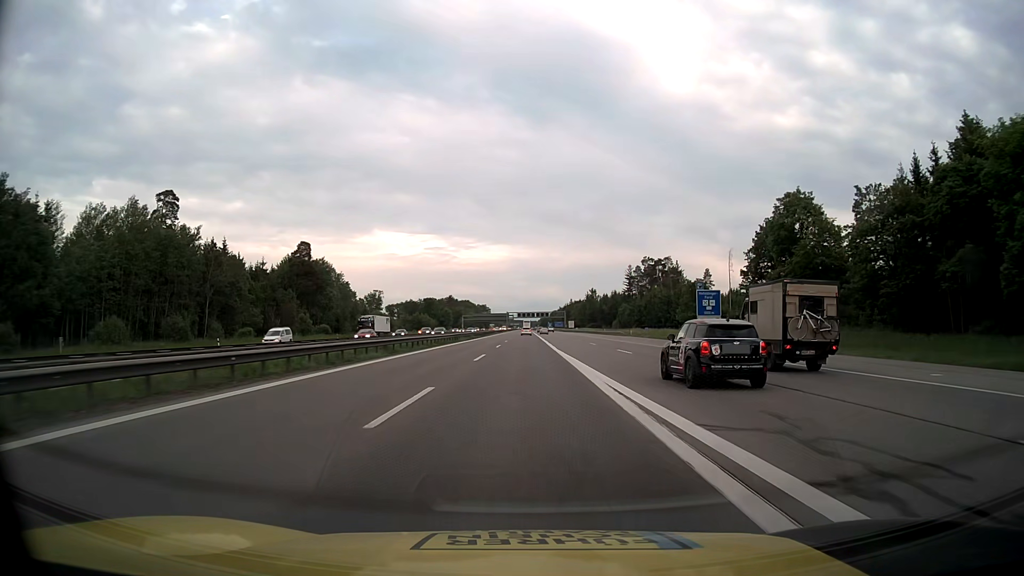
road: motorway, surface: asphalt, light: Day
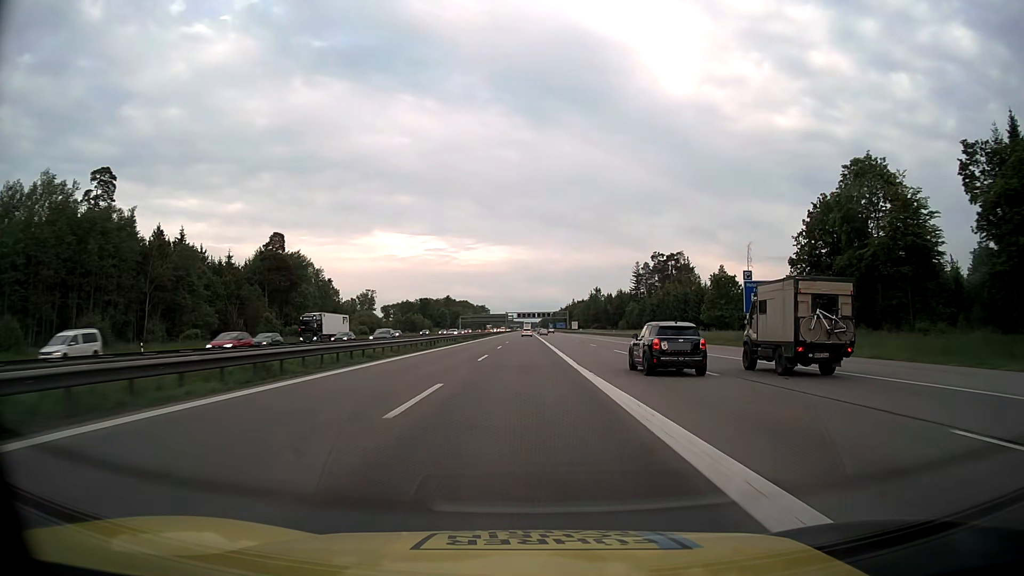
(0.0, +16.8) m; 0°
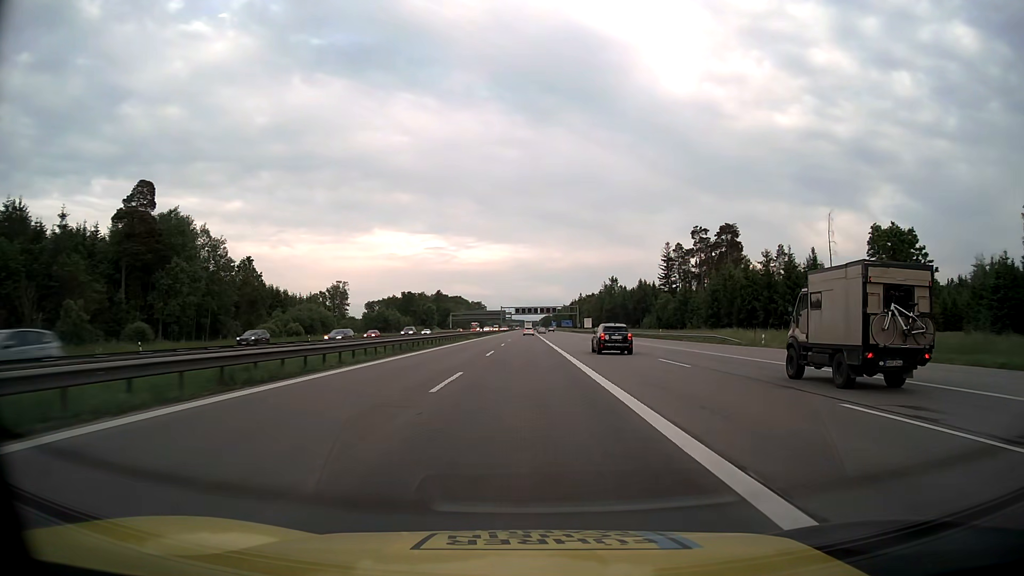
(0.0, +50.5) m; 0°
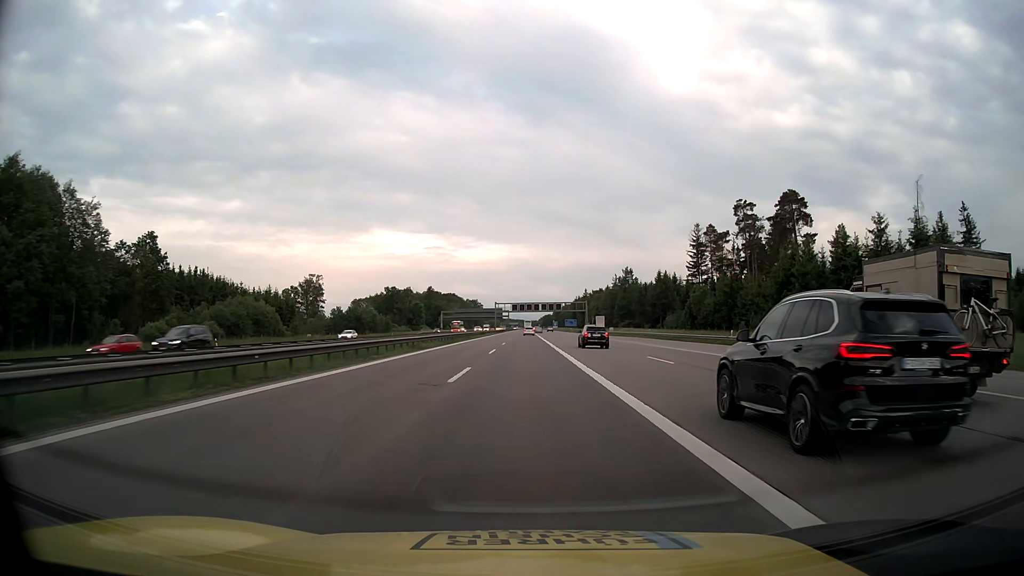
(0.0, +33.6) m; 0°
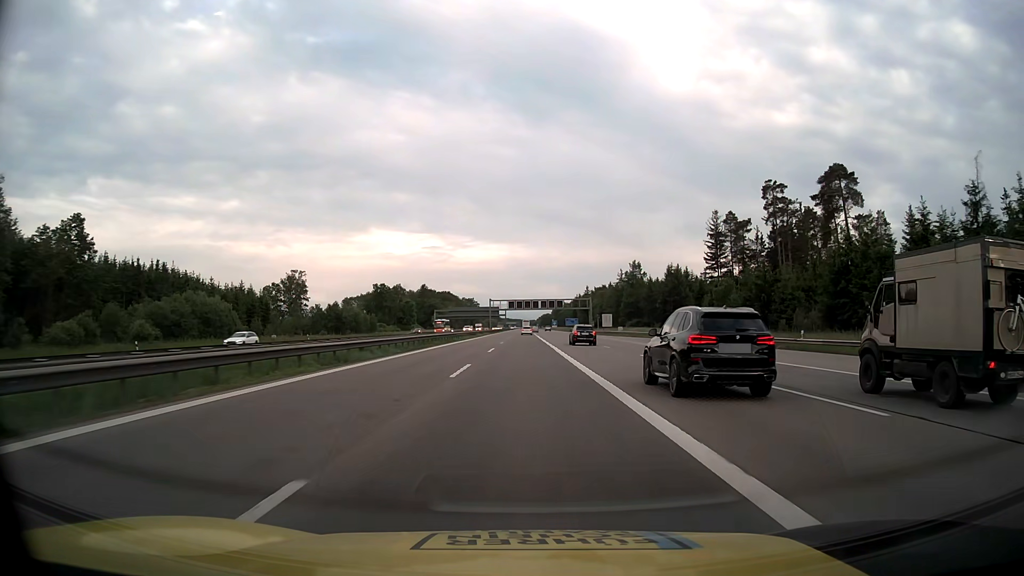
(0.0, +16.8) m; 0°
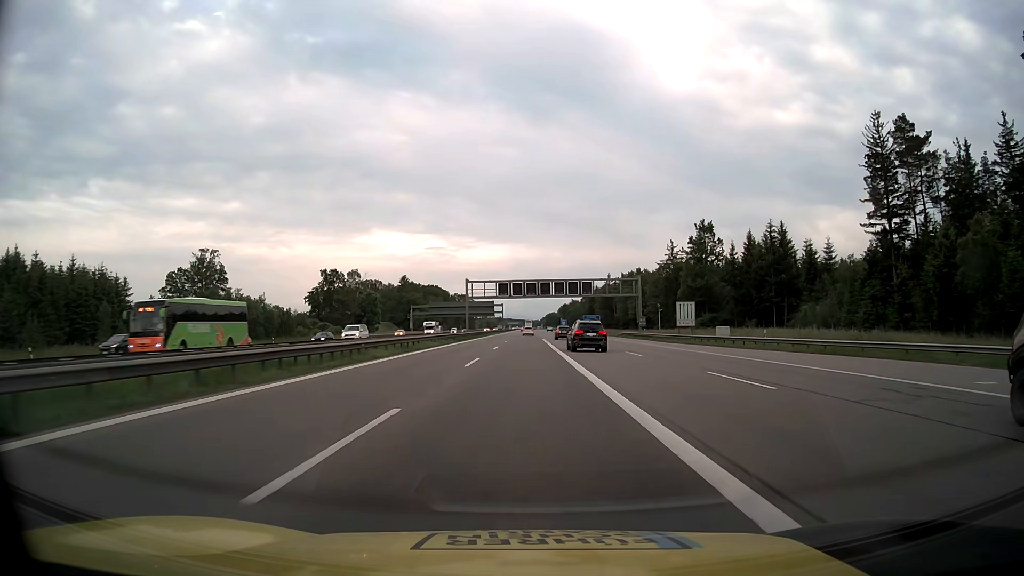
(0.0, +67.2) m; 0°
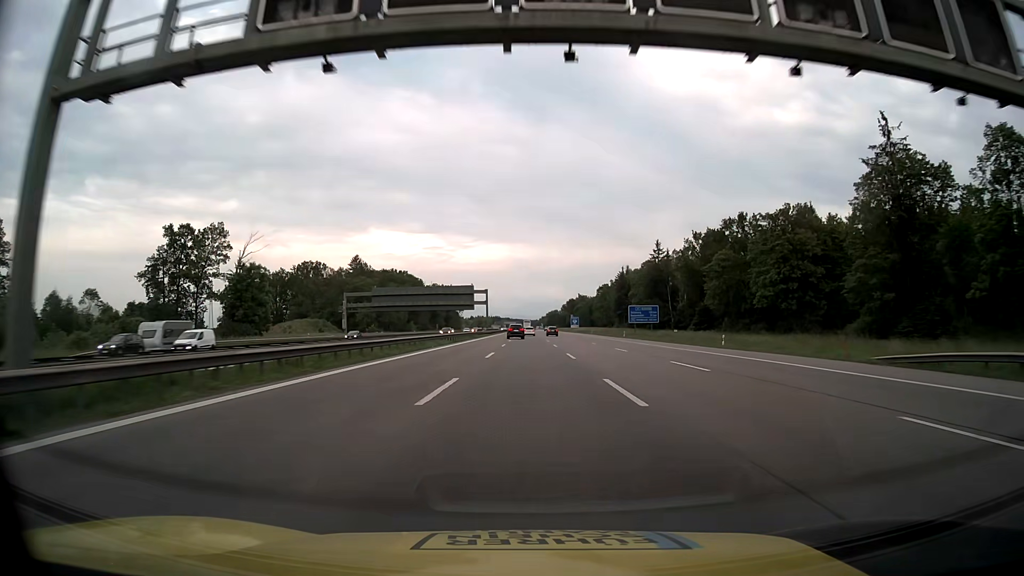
(-0.2, +83.9) m; 0°
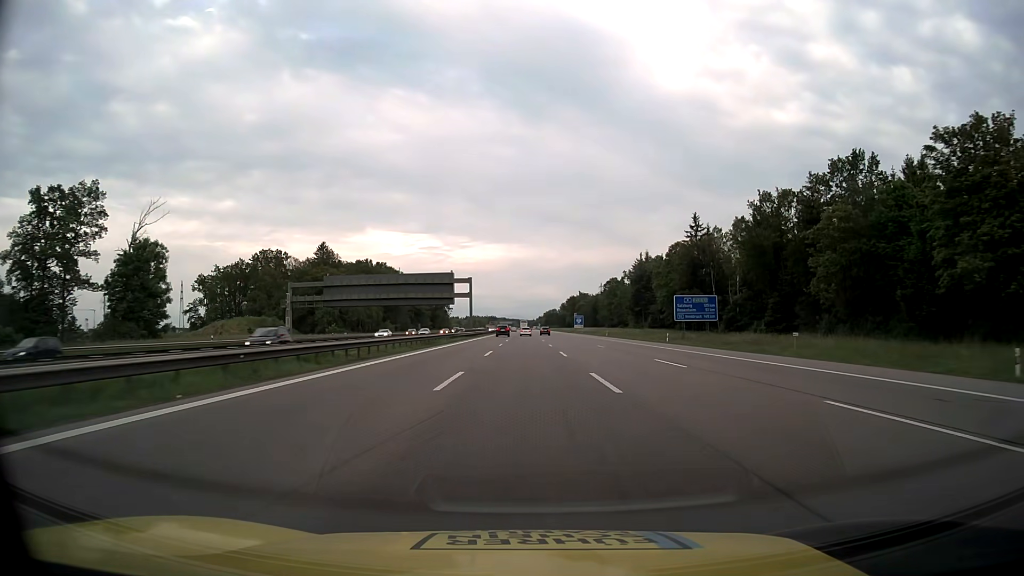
(+0.1, +33.5) m; 0°
(0, +10) (0, +20) (0, +30) (0, +40) (0, +50) (0, +60) (0, +70) (0, +80) (0, +90) (0, +100) m
